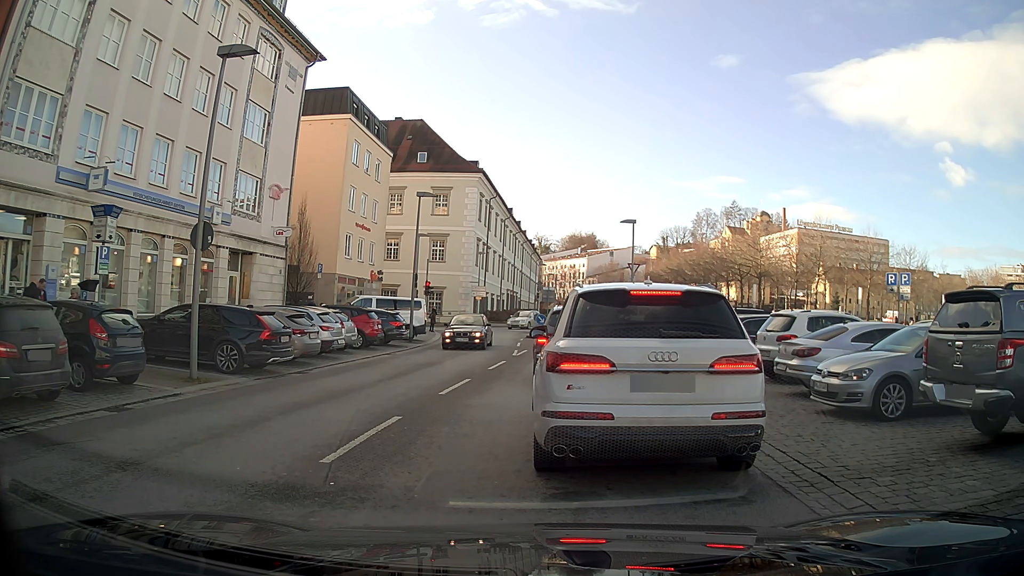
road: tertiary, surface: asphalt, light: Day
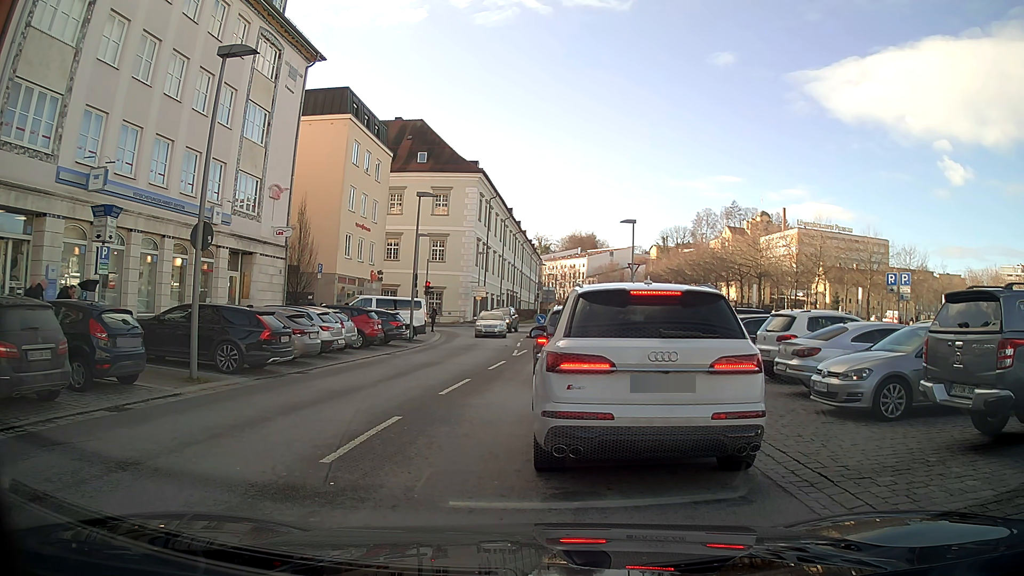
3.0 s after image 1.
(0.0, 0.0) m; 0°
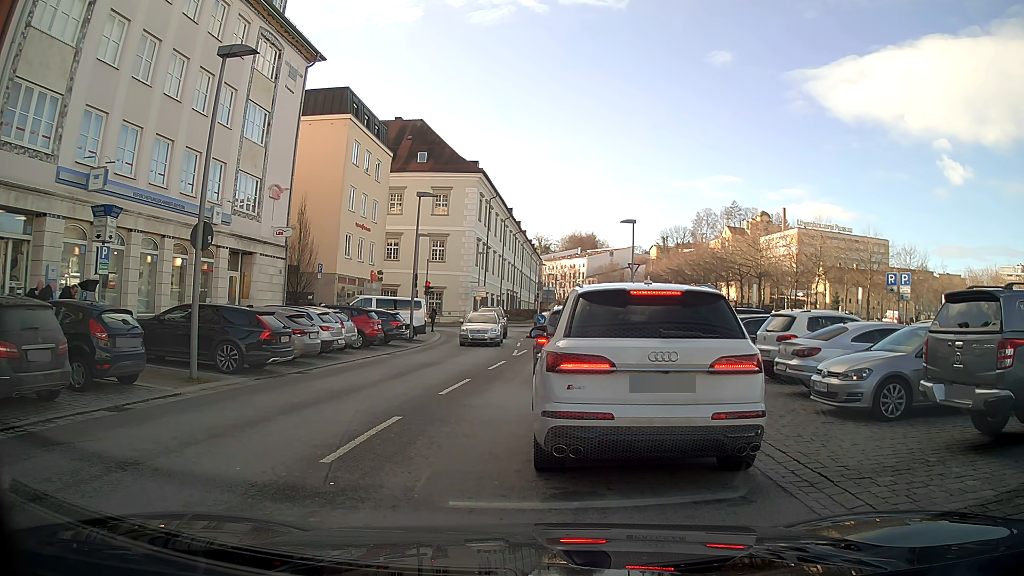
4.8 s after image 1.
(0.0, 0.0) m; 0°
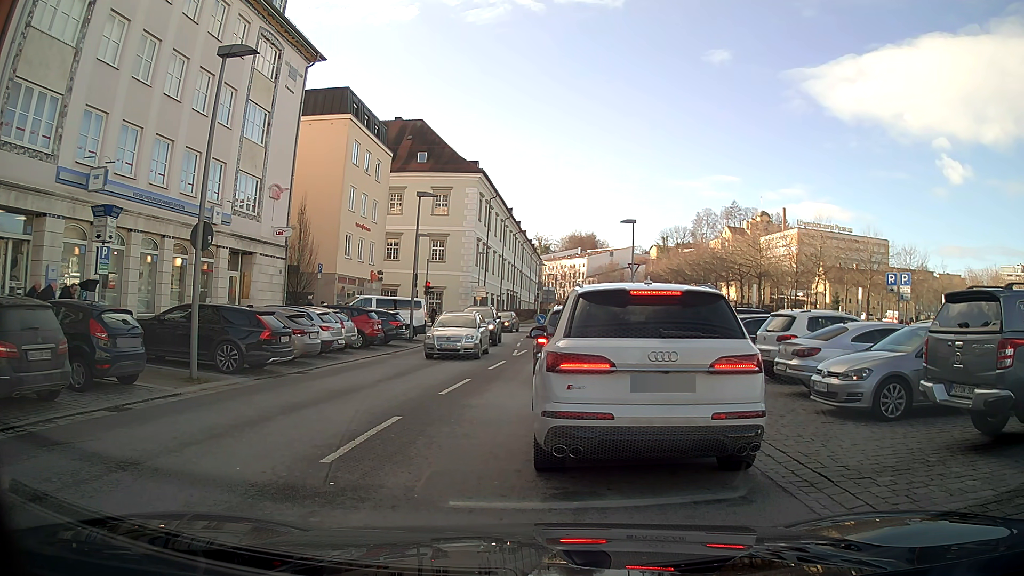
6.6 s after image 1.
(0.0, 0.0) m; 0°
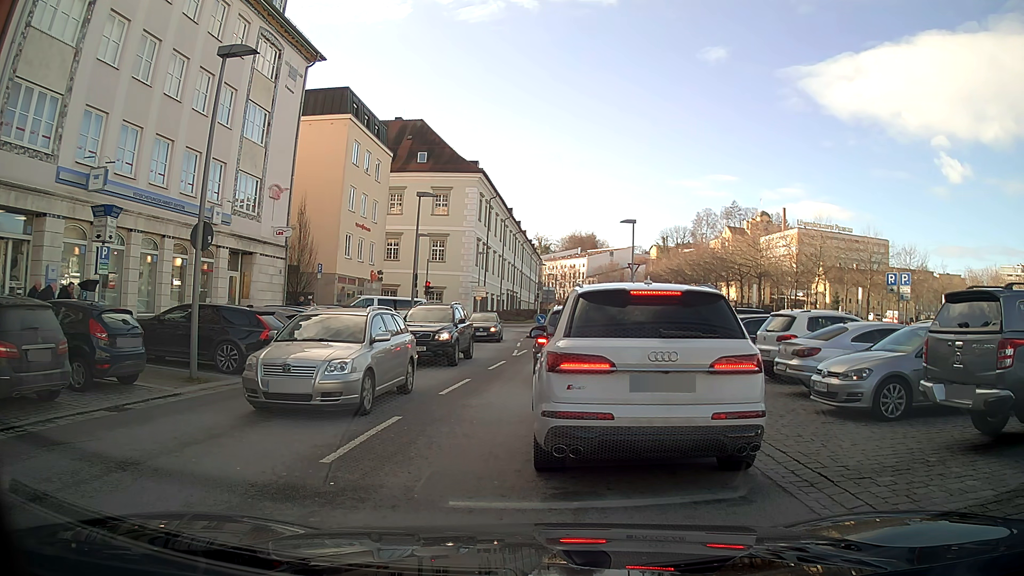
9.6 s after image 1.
(0.0, 0.0) m; 0°
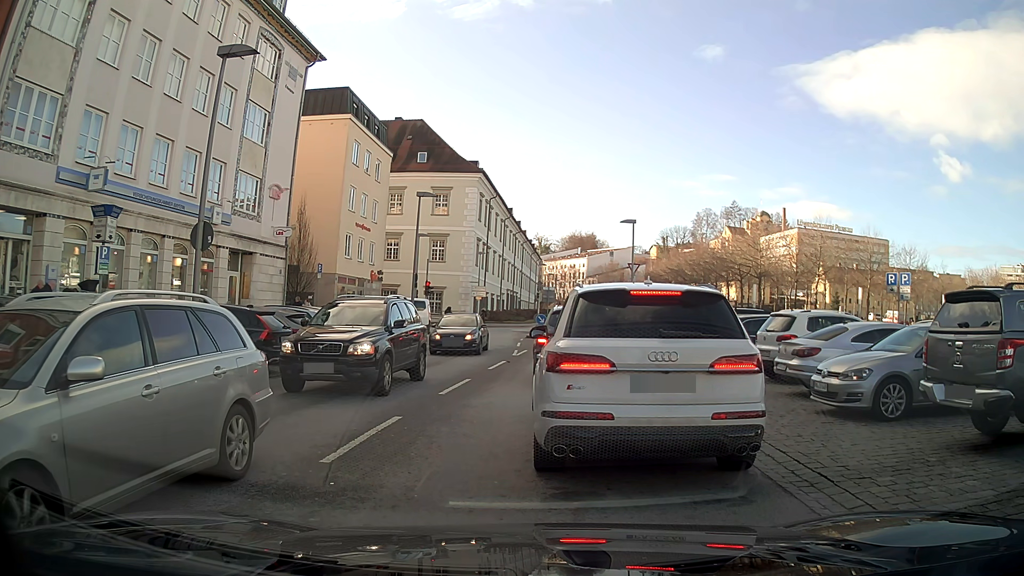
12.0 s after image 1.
(0.0, 0.0) m; 0°
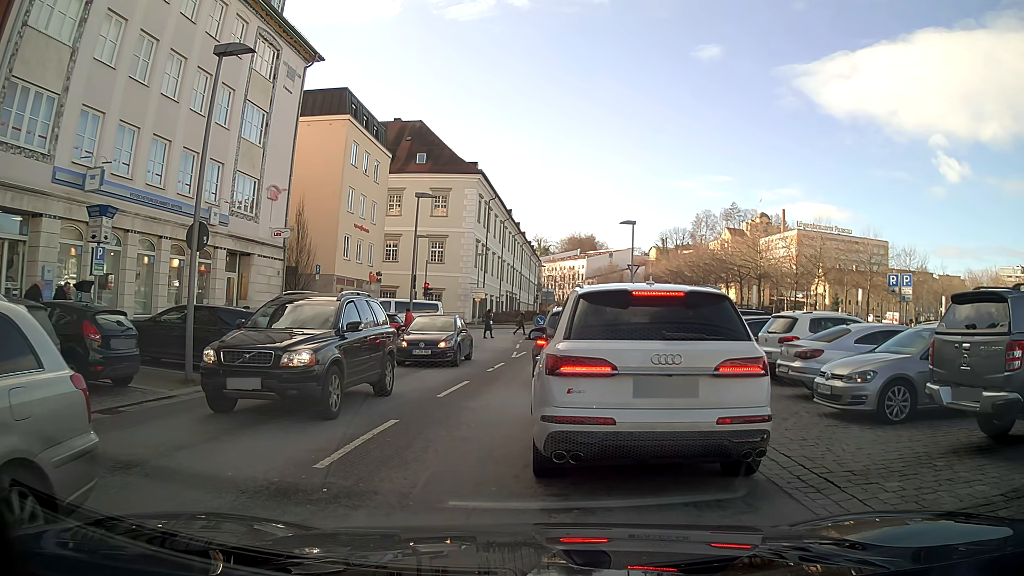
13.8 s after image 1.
(0.0, +0.1) m; 0°
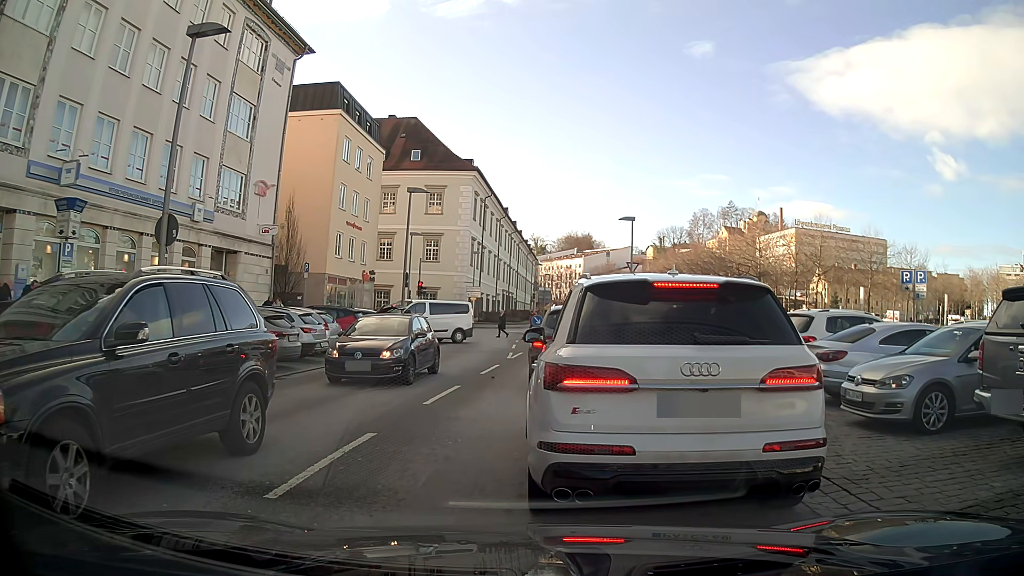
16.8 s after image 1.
(0.0, +1.1) m; 0°
(0, +10) (+1, +20) (+2, +30) (+3, +40) (+5, +50) (+7, +60) (+8, +69) (+9, +79) (+10, +89) (+11, +99) m
